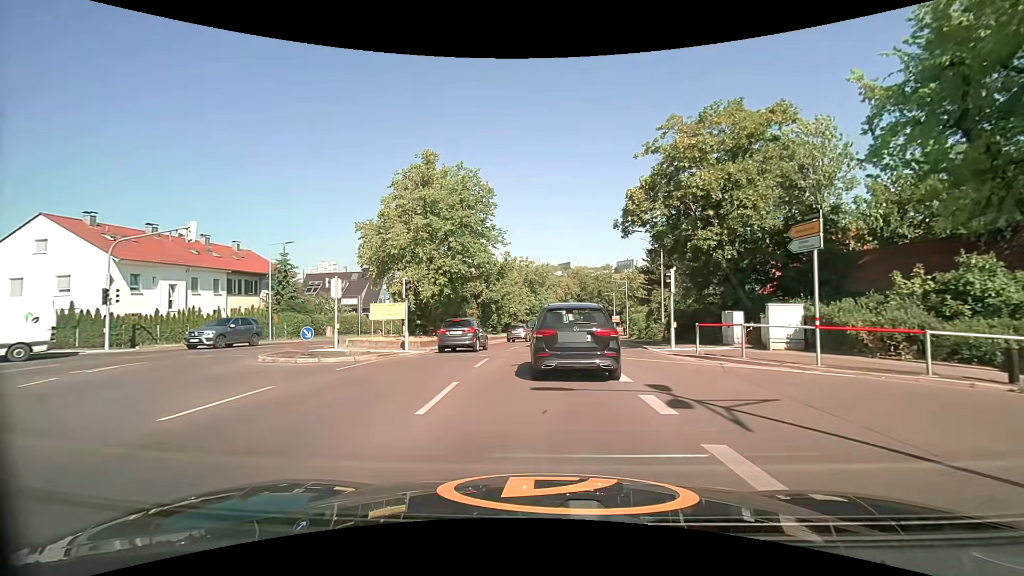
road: secondary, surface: asphalt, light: Day
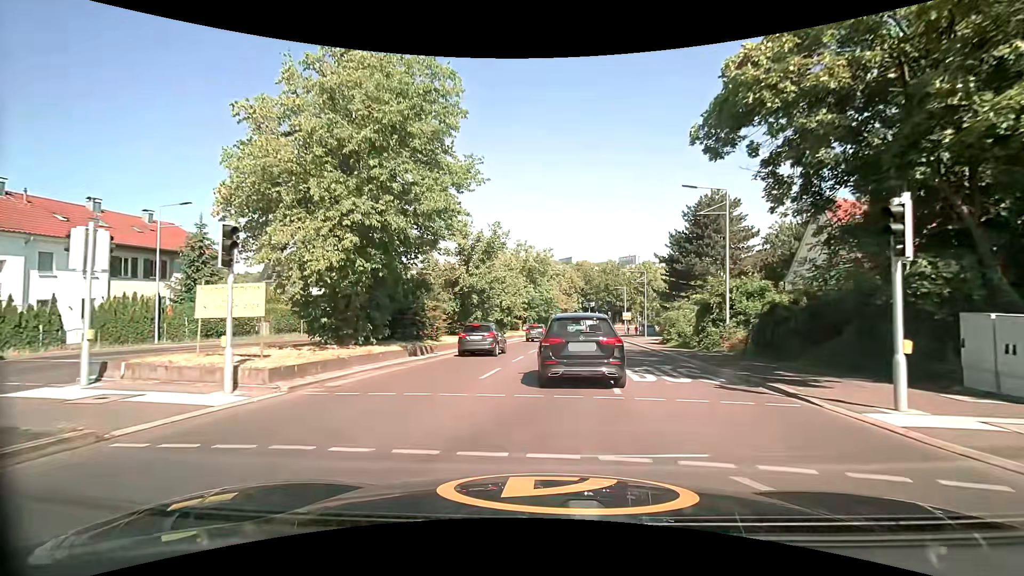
(-0.2, +12.9) m; -1°
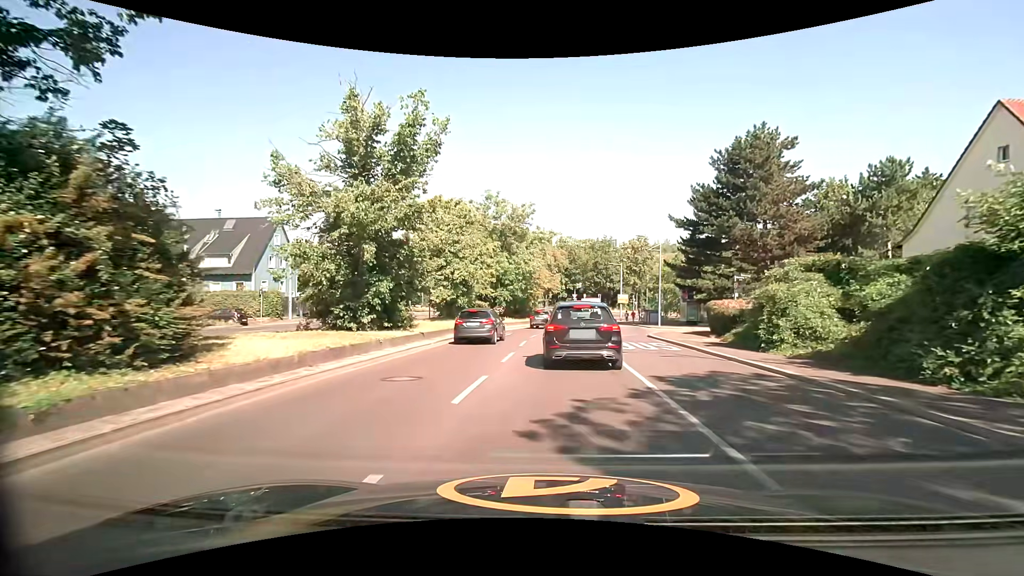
(+0.4, +17.2) m; +1°
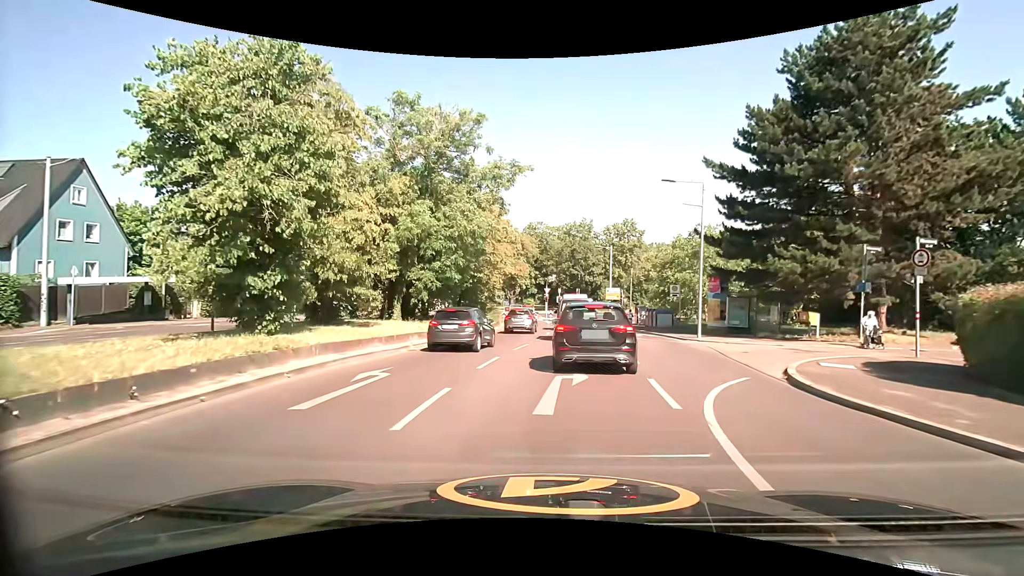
(+1.0, +19.5) m; +5°
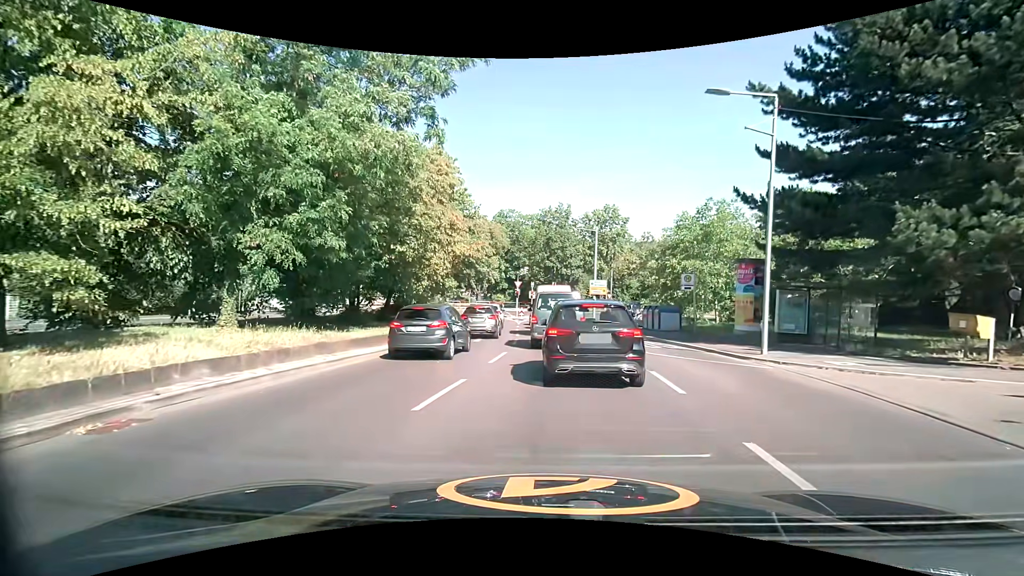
(+0.3, +10.6) m; +3°
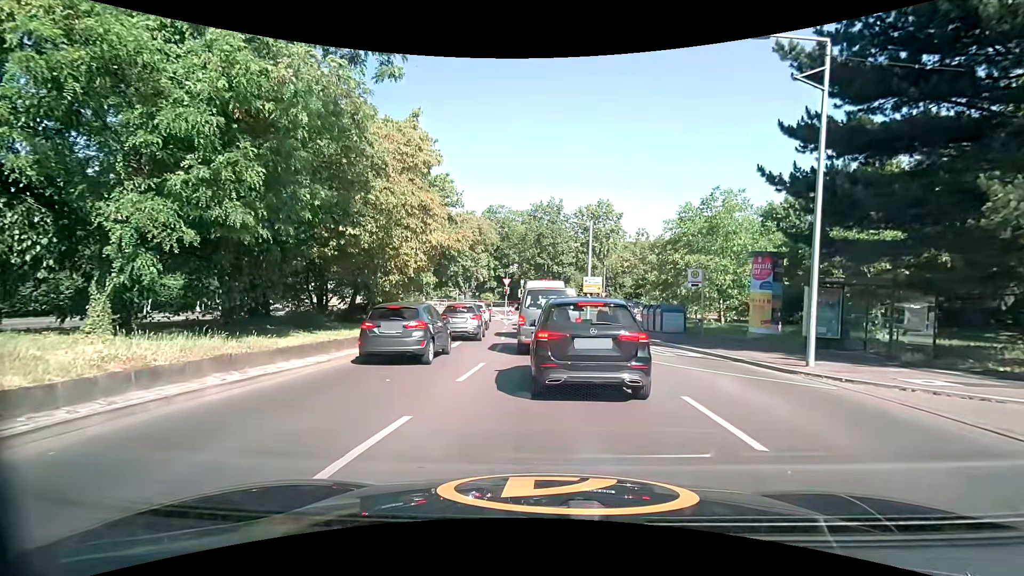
(0.0, +3.2) m; 0°
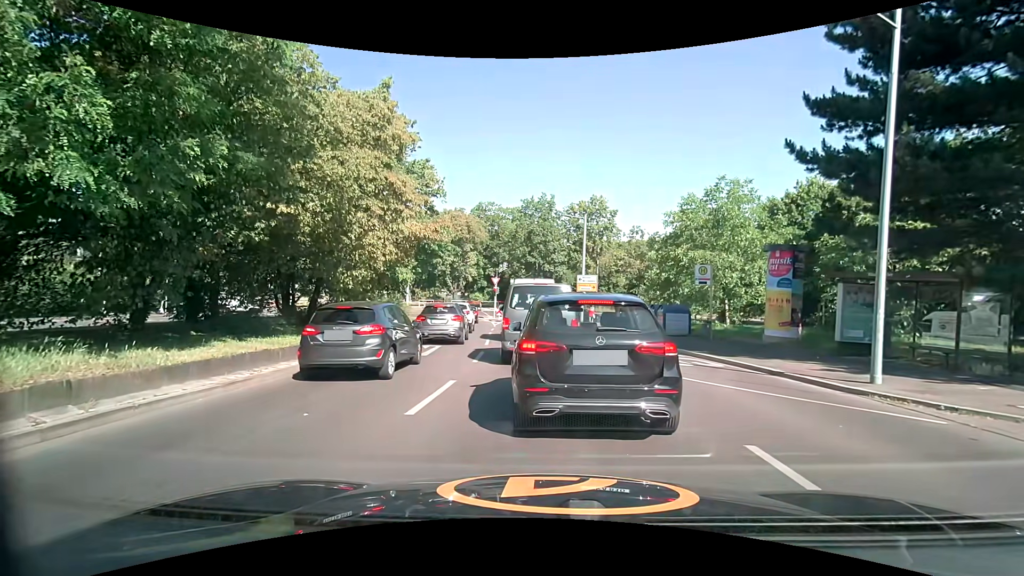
(+0.1, +2.7) m; +1°
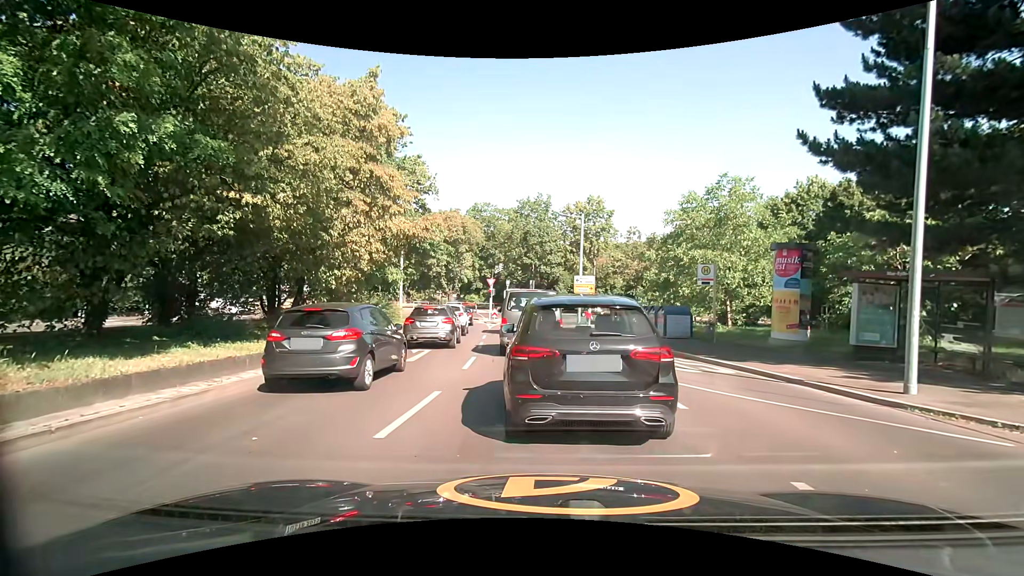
(0.0, +1.0) m; 0°
(0, +10) (0, +20) (-1, +30) (-1, +40) (+1, +50) (+7, +58) (+16, +62) (+26, +64) (+36, +66) (+46, +67) m
